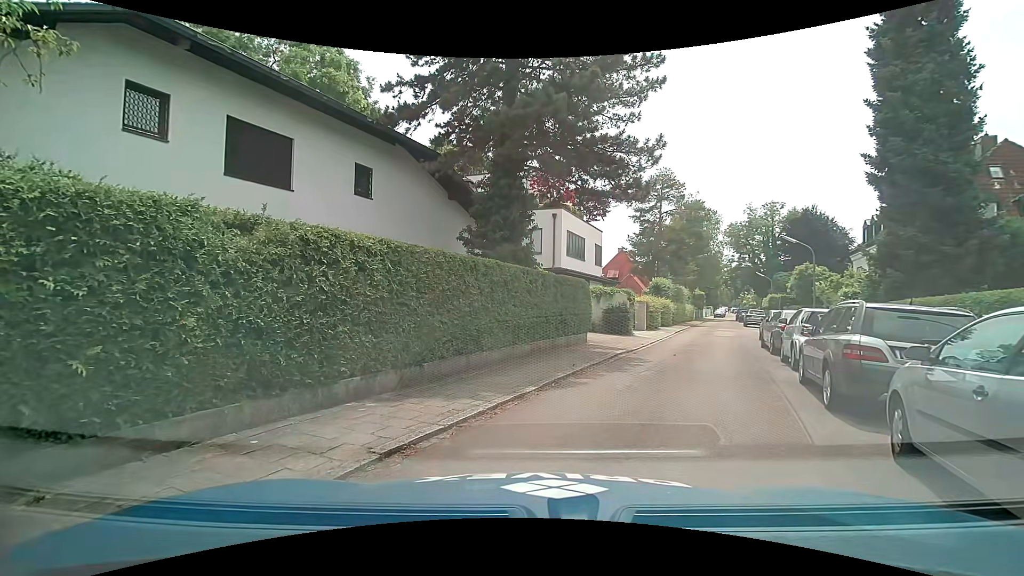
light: Day
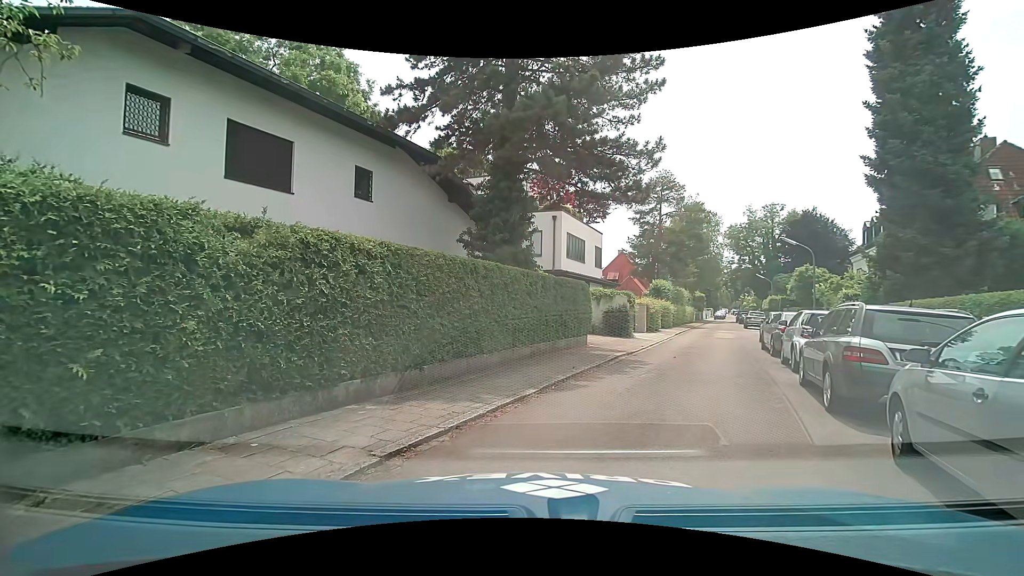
(0.0, 0.0) m; 0°
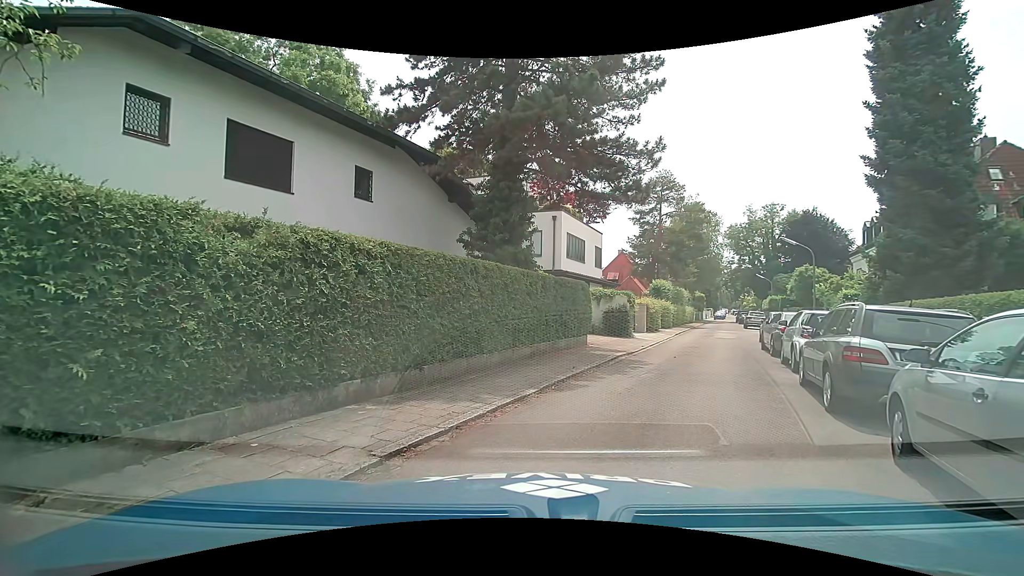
(0.0, 0.0) m; 0°
